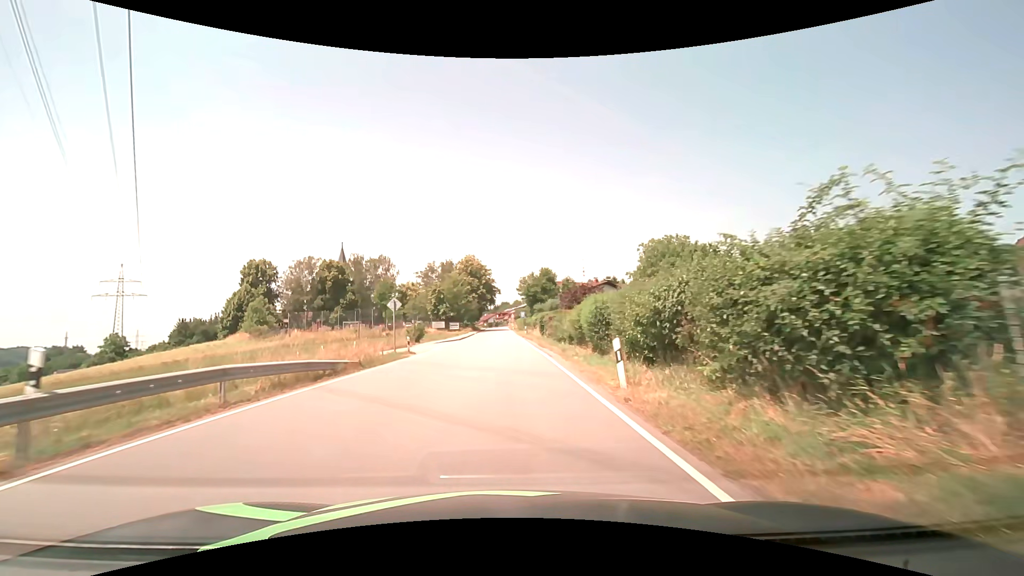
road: secondary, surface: asphalt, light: Day
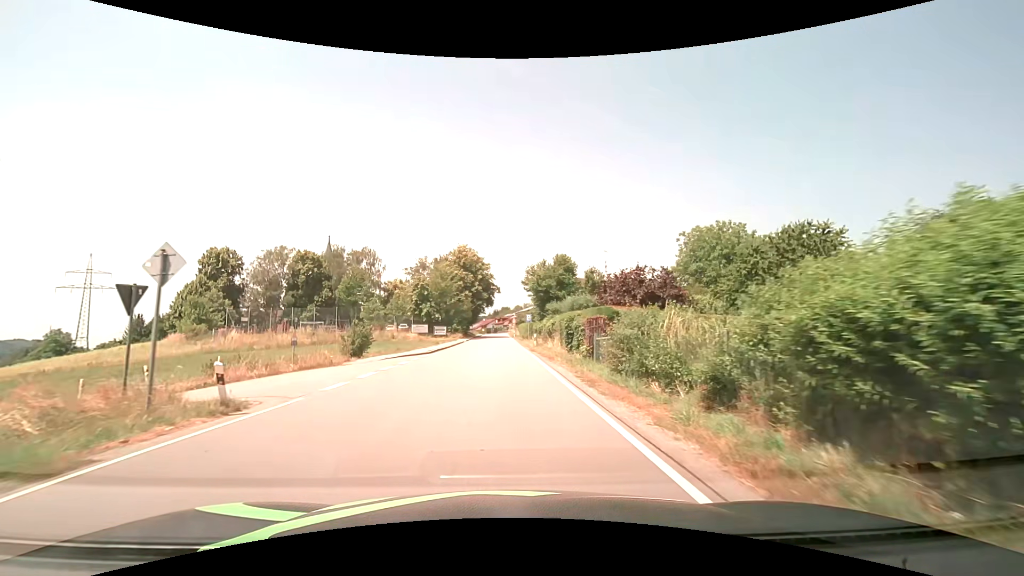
(0.0, +18.4) m; 0°
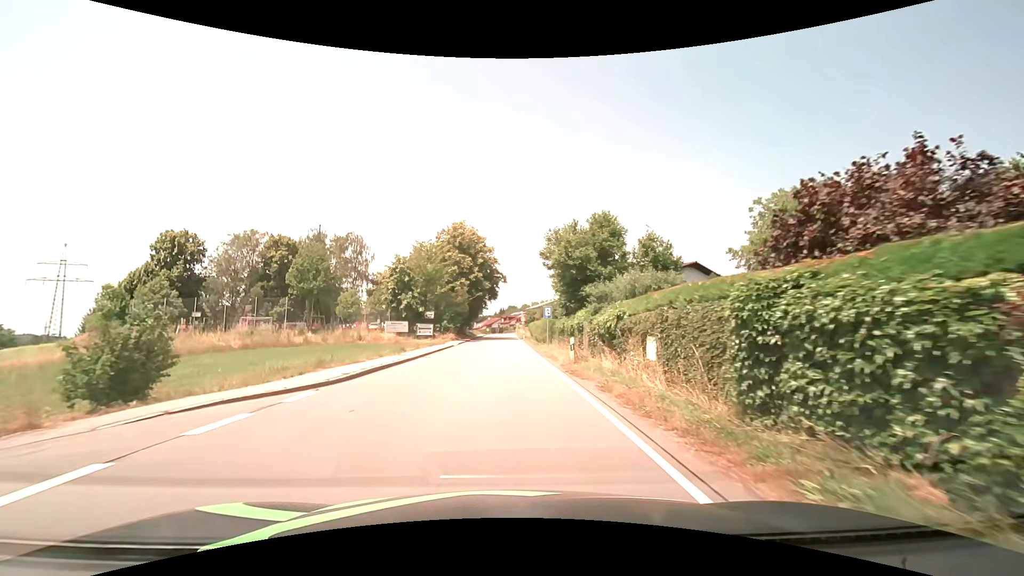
(-0.1, +17.7) m; -1°
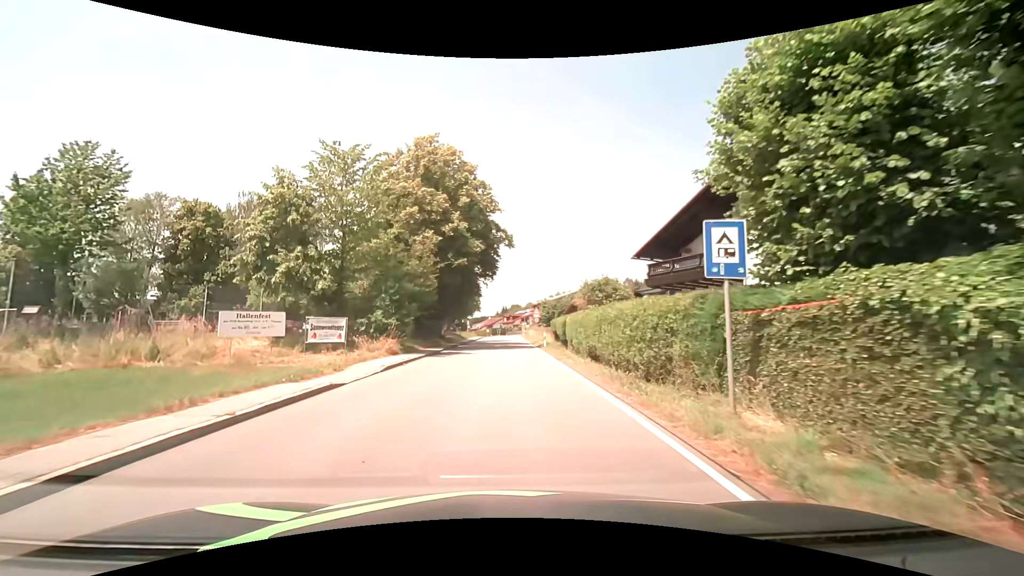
(-0.3, +28.7) m; 0°
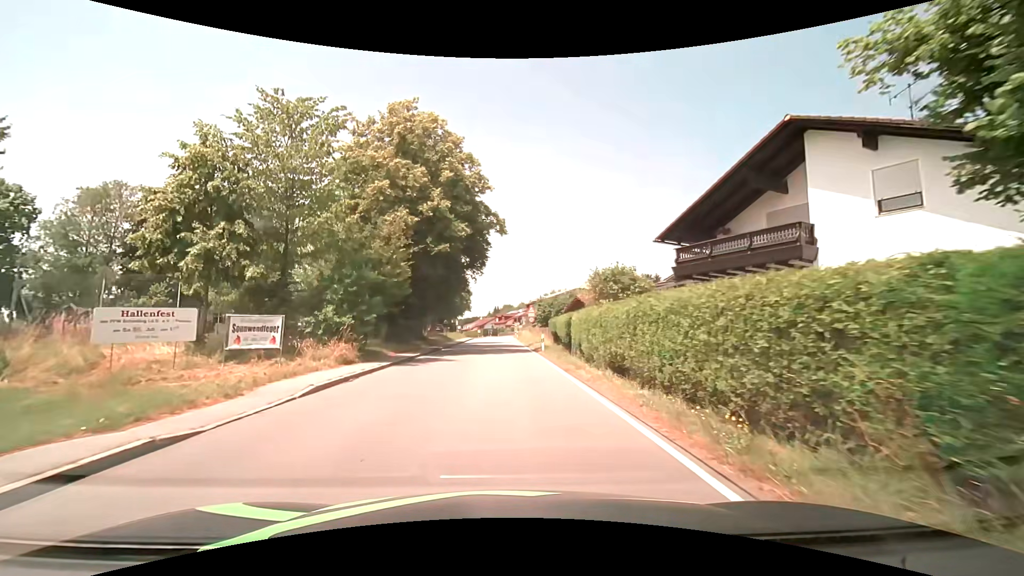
(0.0, +5.4) m; +1°
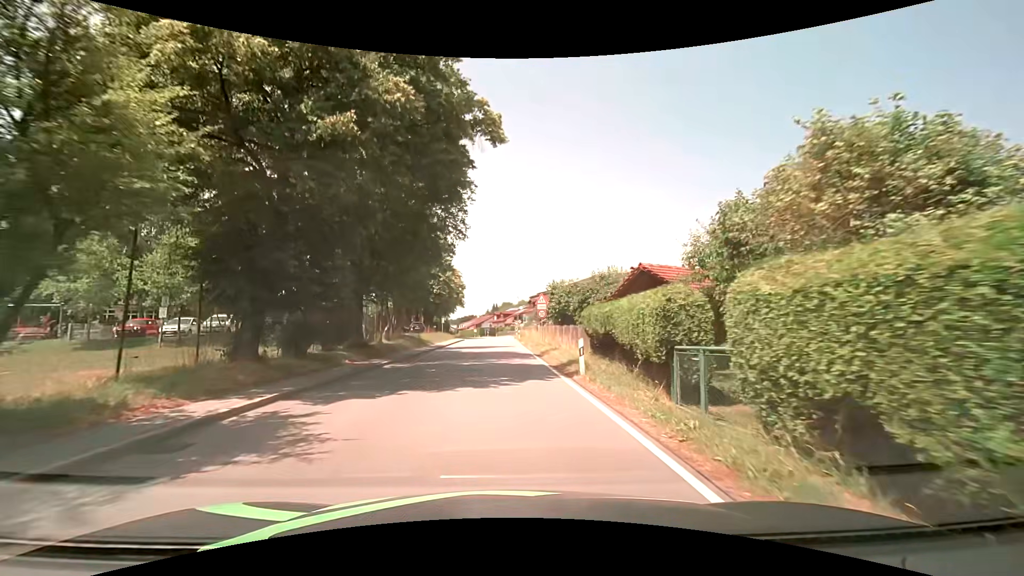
(+0.1, +15.5) m; 0°
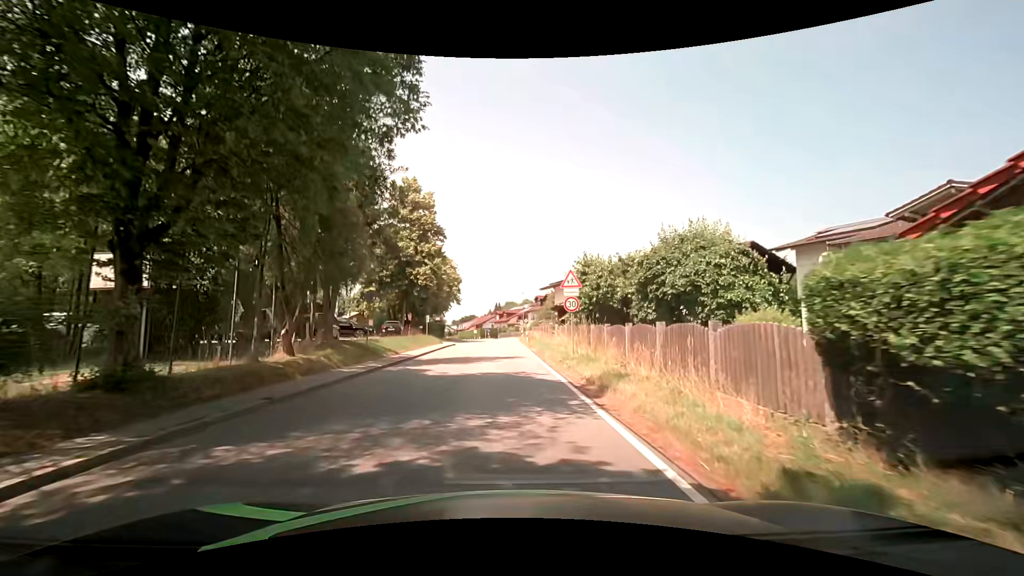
(0.0, +13.7) m; +1°
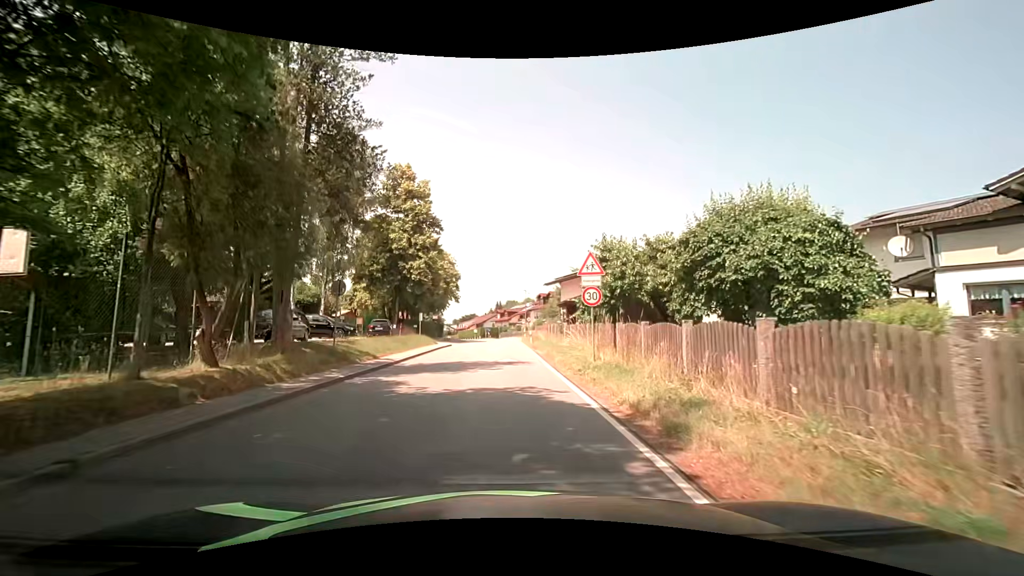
(-0.1, +4.3) m; -1°
